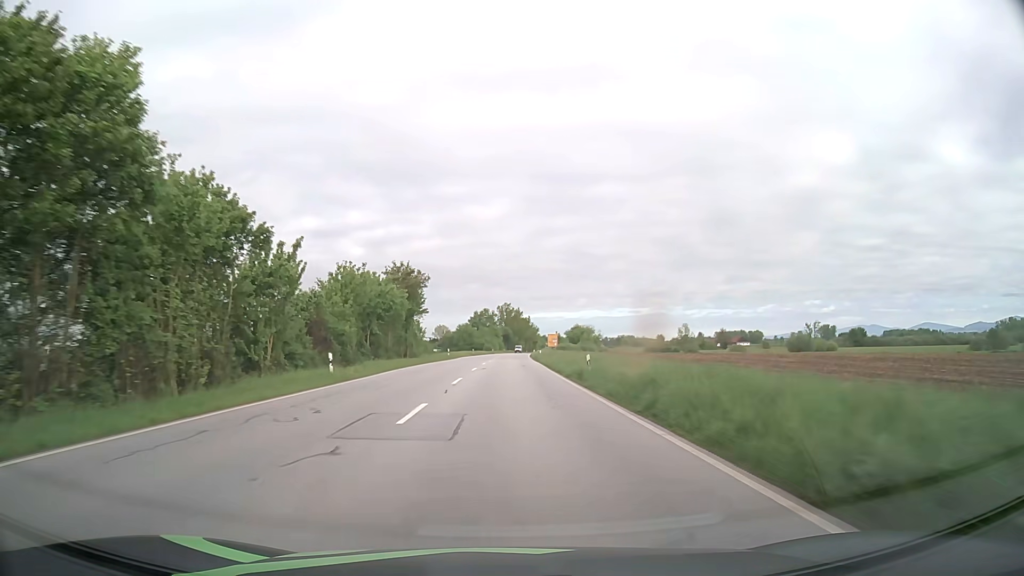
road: primary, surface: asphalt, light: Day
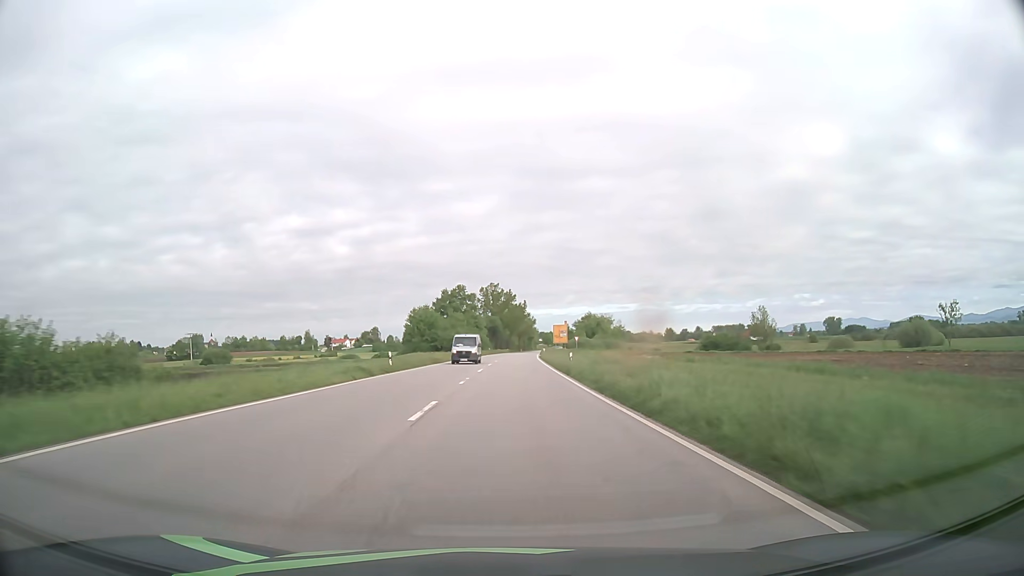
(+0.3, +73.7) m; +1°
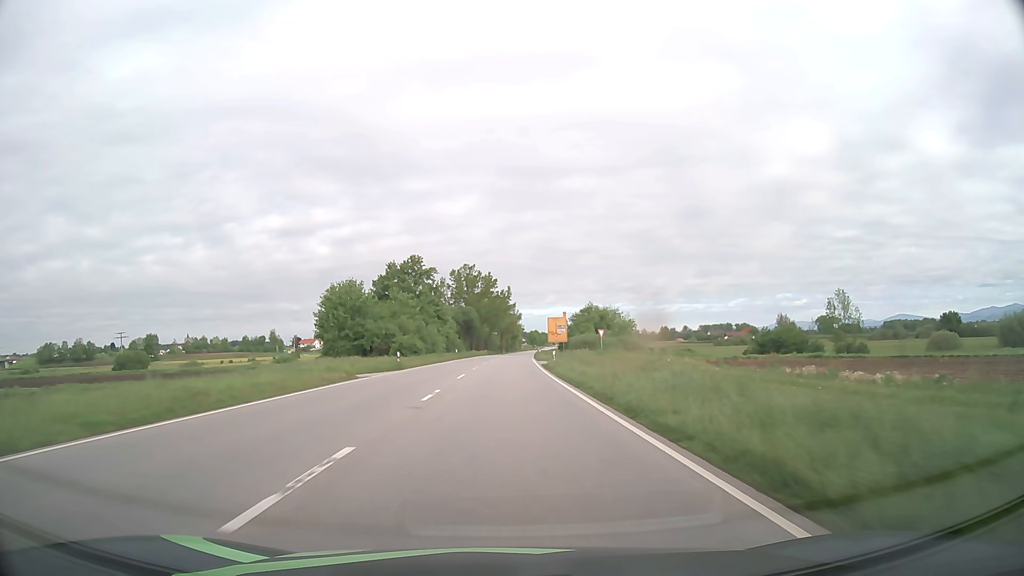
(+0.4, +43.3) m; +1°
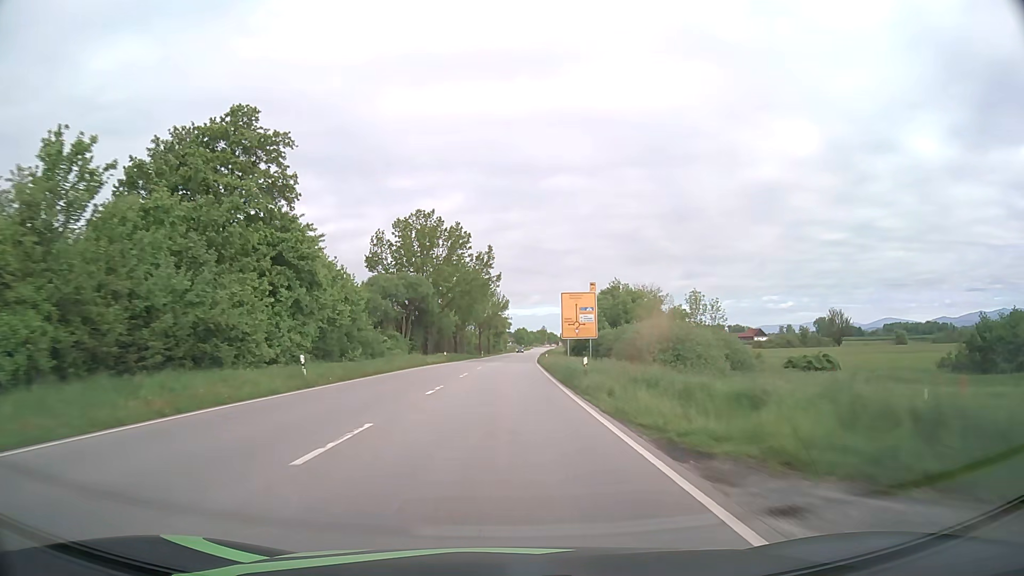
(+0.7, +57.2) m; +1°
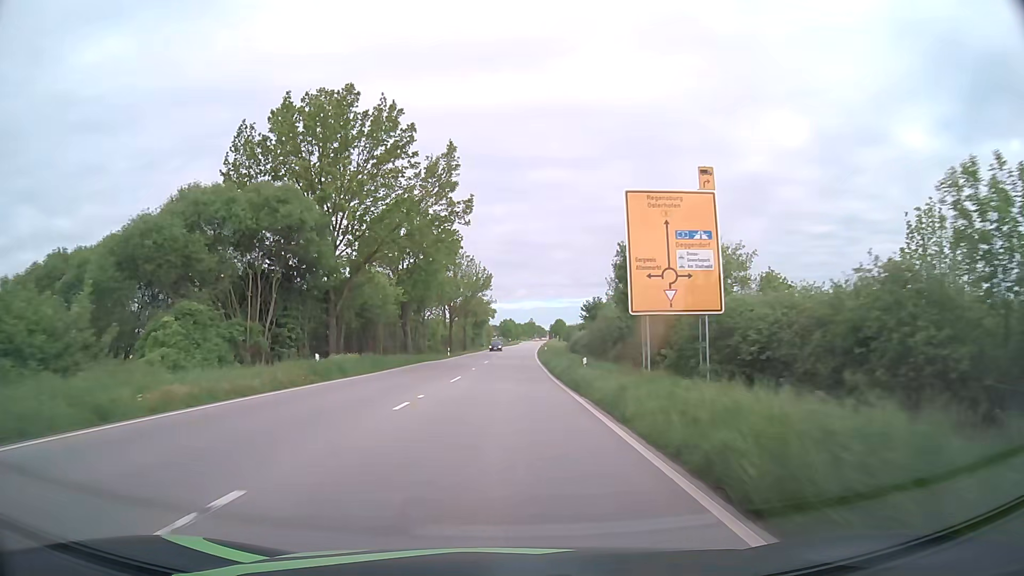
(+0.6, +41.6) m; +2°
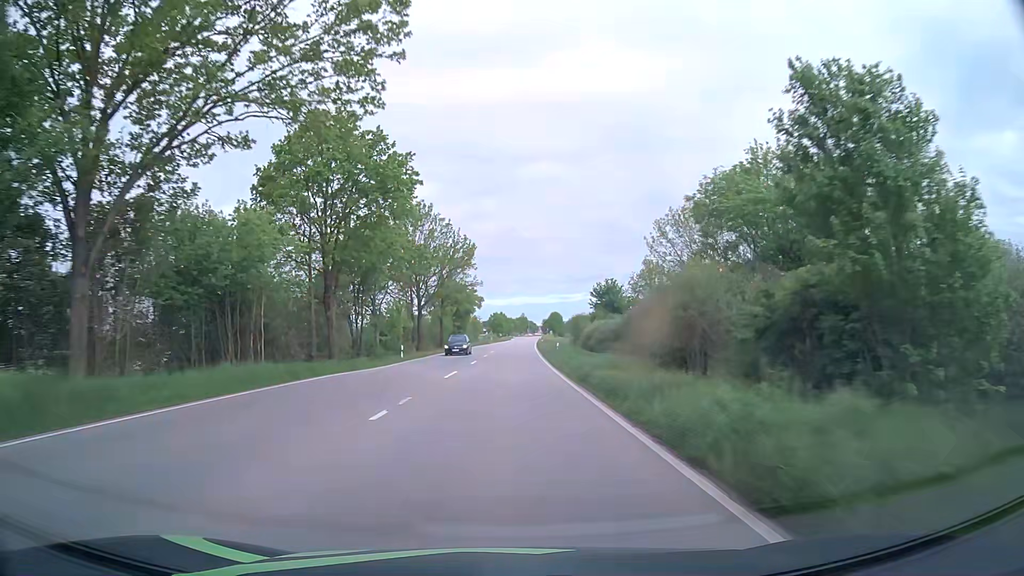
(0.0, +26.6) m; +1°
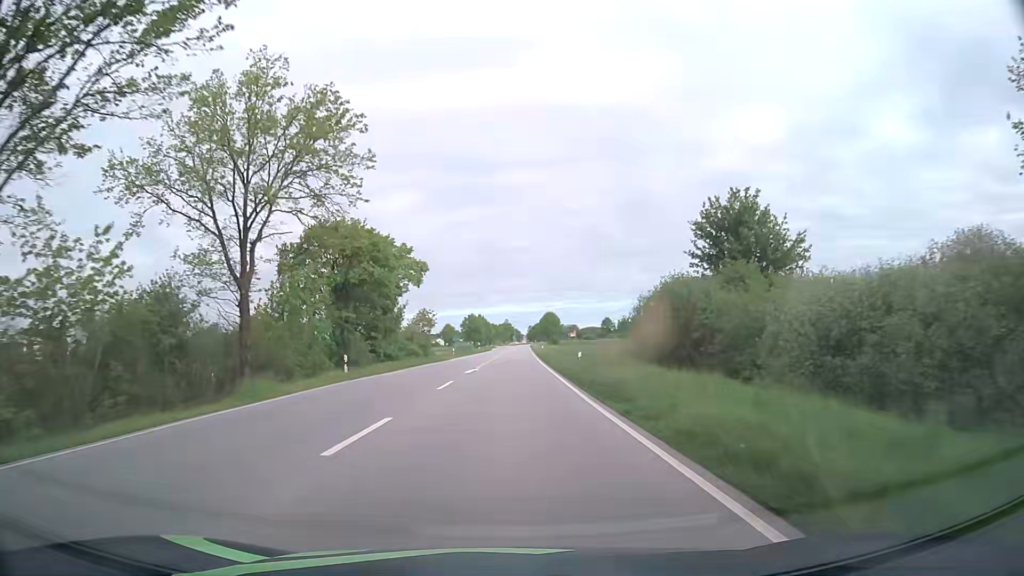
(+0.9, +62.7) m; +1°
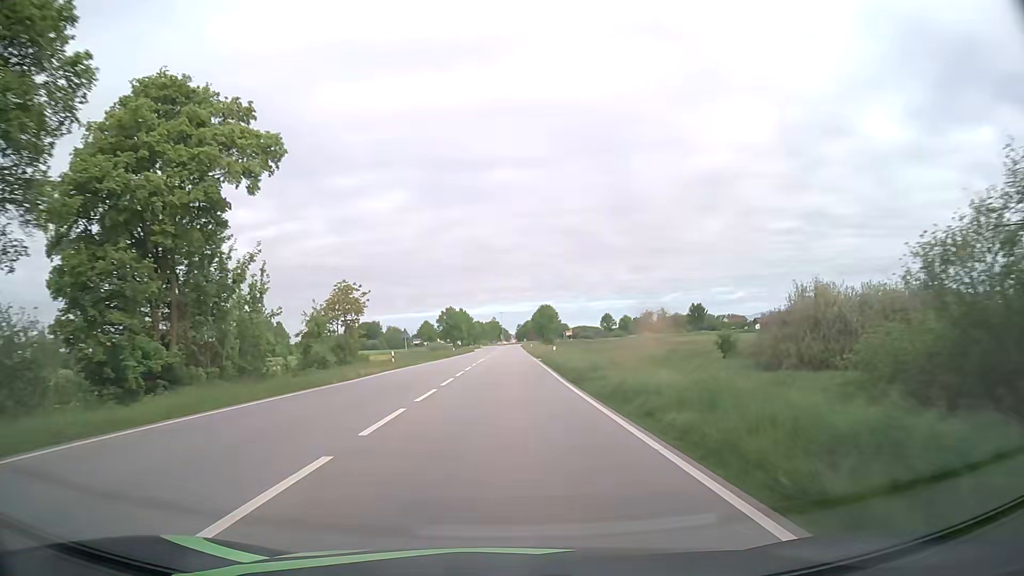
(+0.3, +34.8) m; +1°
(0, +10) (0, +20) (0, +30) (0, +40) (+1, +50) (+1, +60) (+1, +70) (+1, +80) (+1, +90) (+1, +100) m
